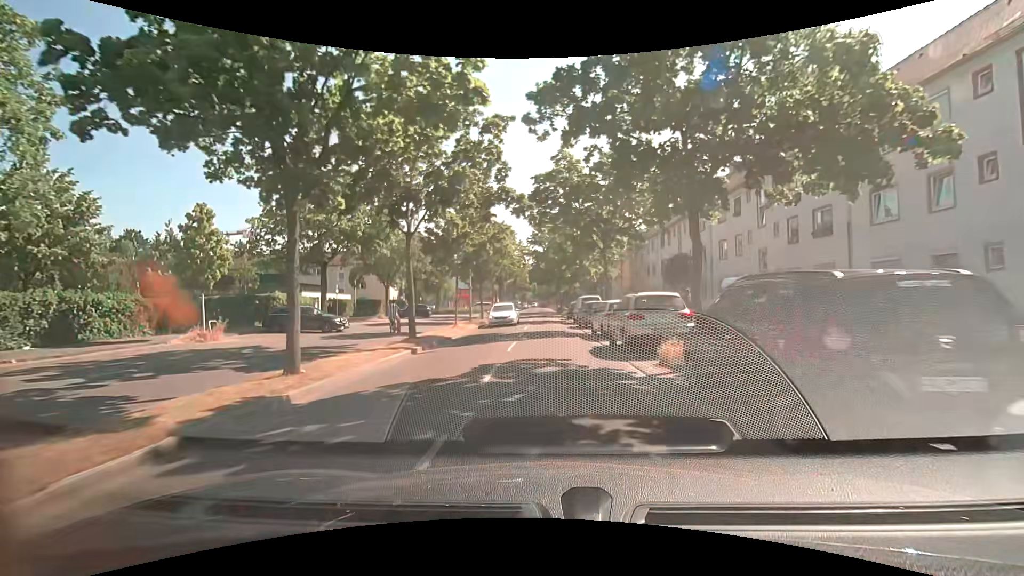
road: tertiary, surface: asphalt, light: Day
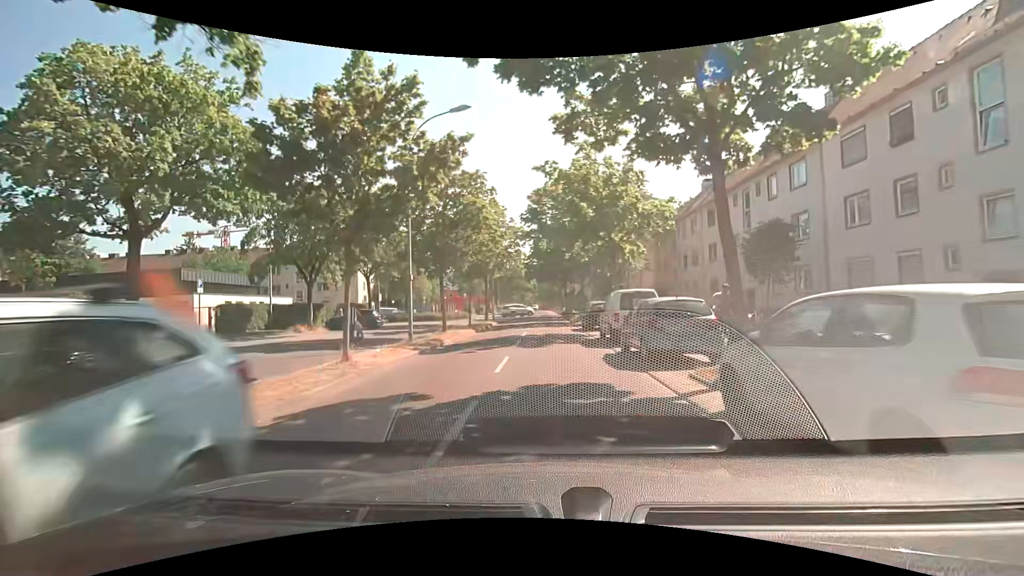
(-0.1, +16.2) m; -1°
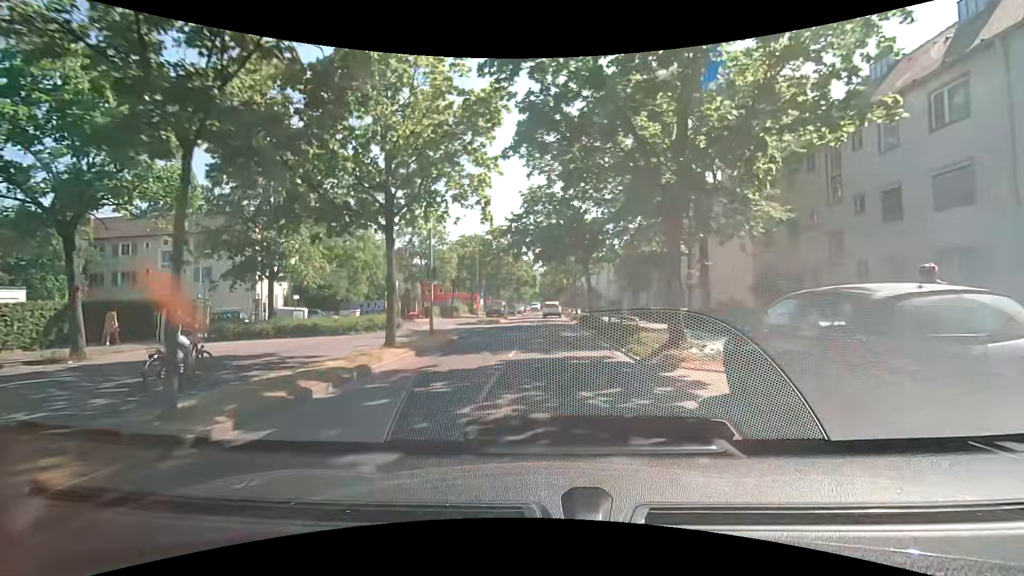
(+0.5, +27.3) m; +1°
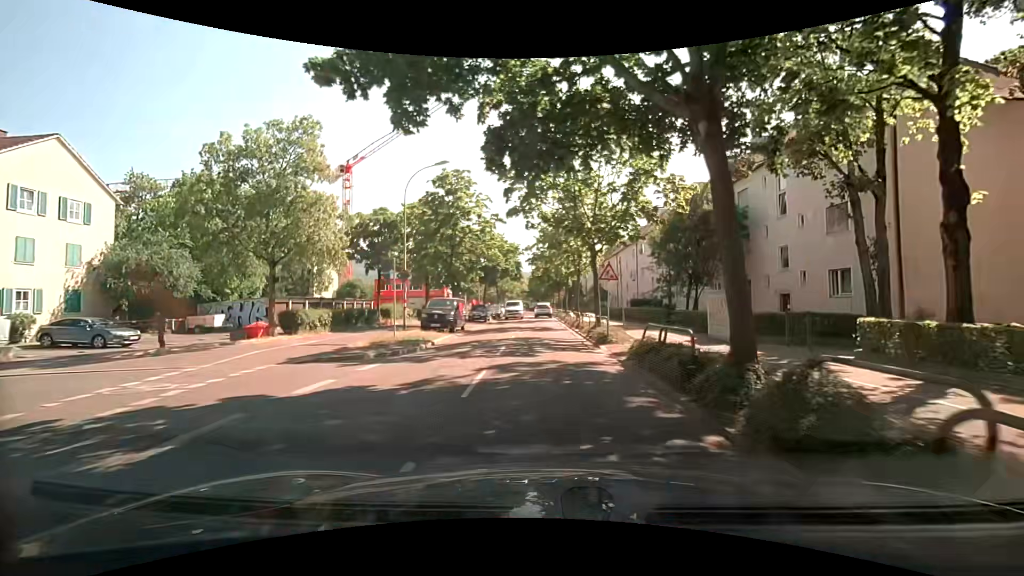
(+0.2, +23.5) m; +1°
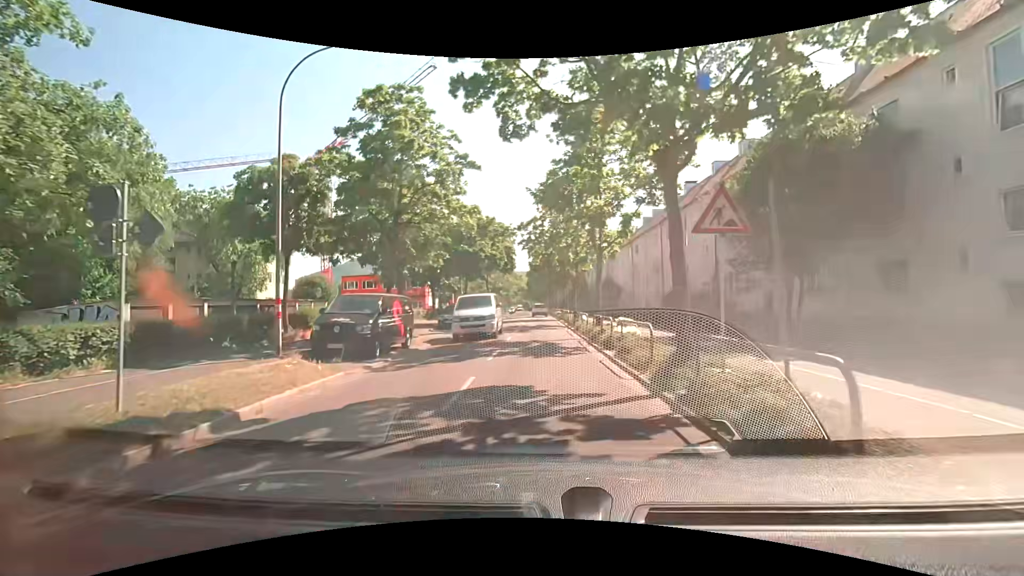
(+0.1, +12.8) m; 0°
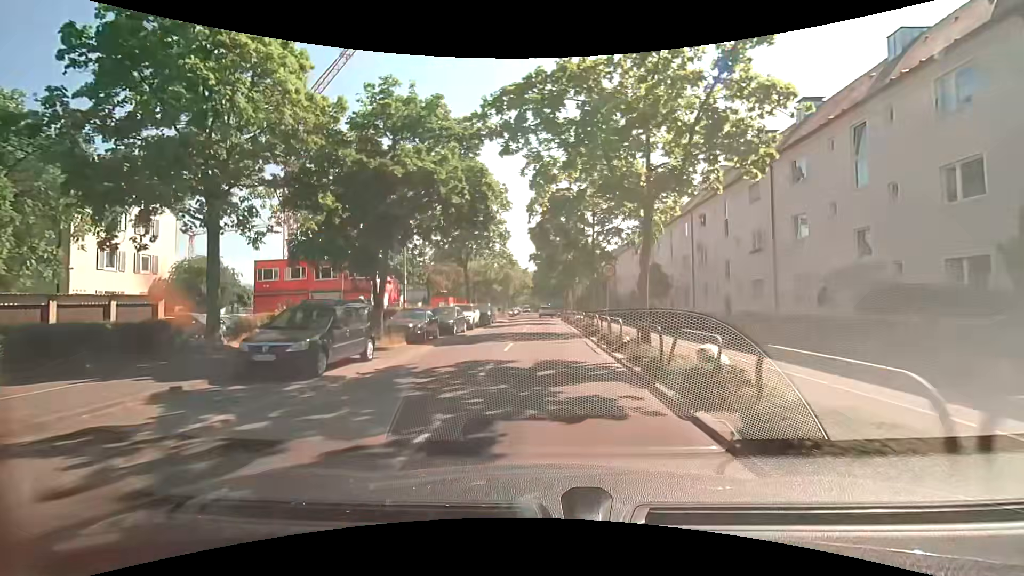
(-0.1, +21.7) m; -2°
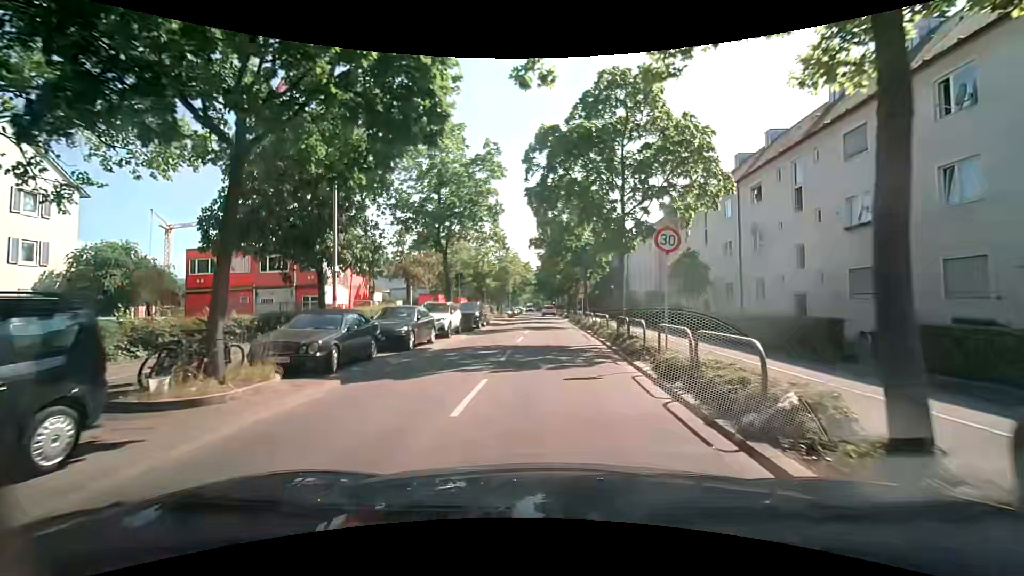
(+0.1, +8.9) m; +1°
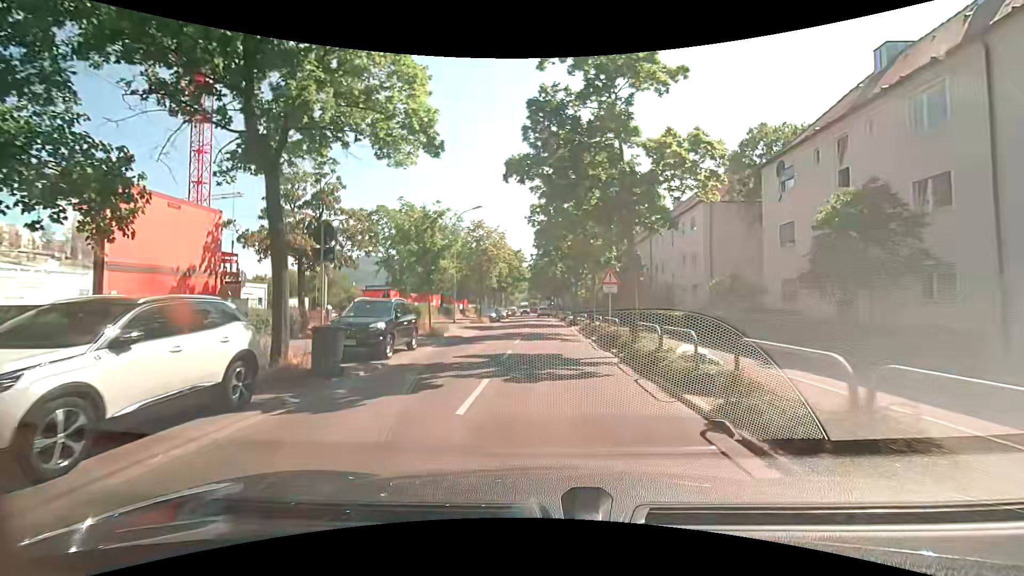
(+0.1, +18.0) m; 0°
(0, +10) (0, +20) (0, +30) (0, +40) (0, +50) (0, +60) (-1, +70) (-1, +80) (-1, +90) (-1, +100) m
